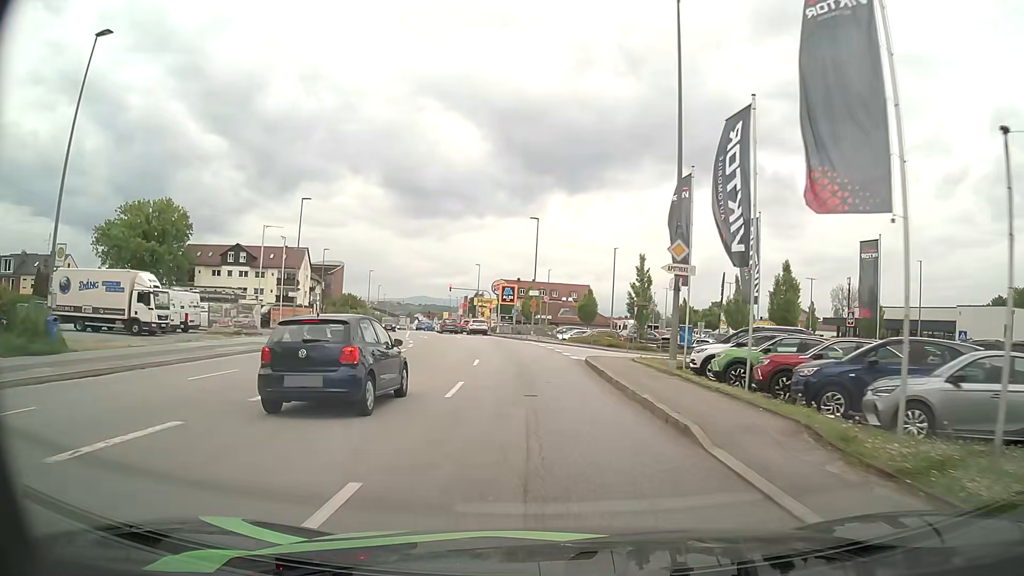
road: tertiary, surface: asphalt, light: Day
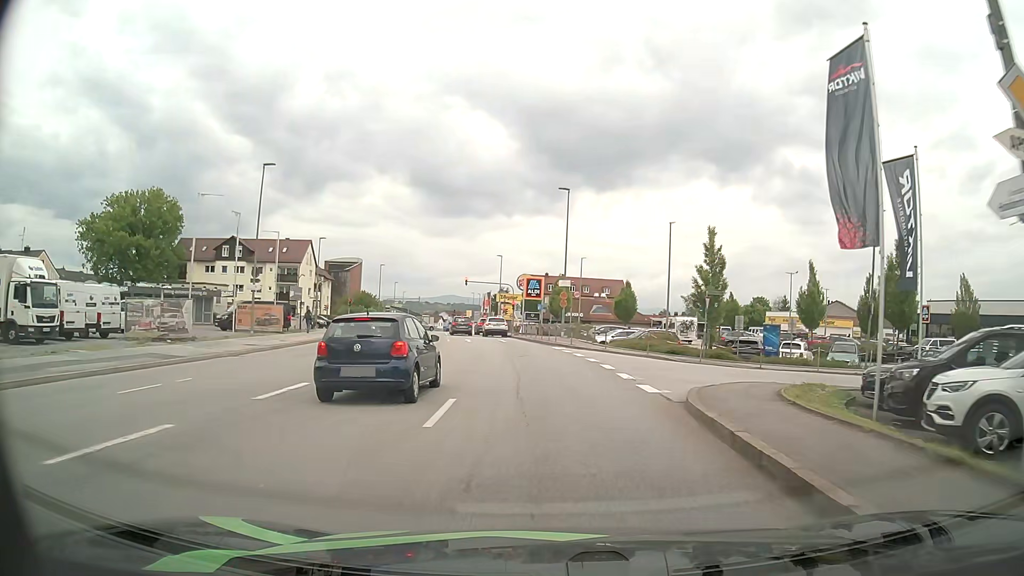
(-0.2, +12.2) m; -2°
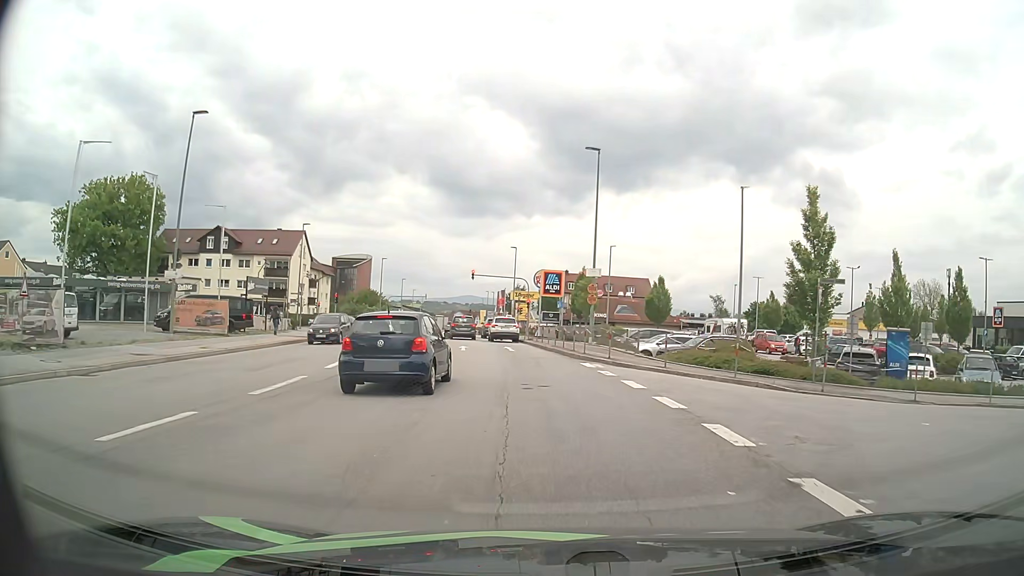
(-0.2, +11.0) m; -2°
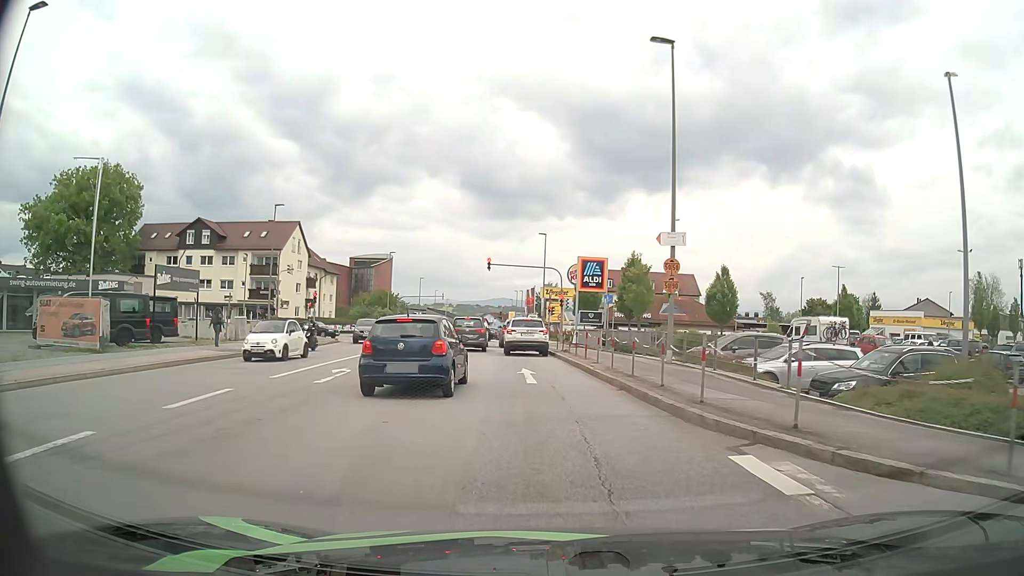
(-0.3, +14.0) m; -3°
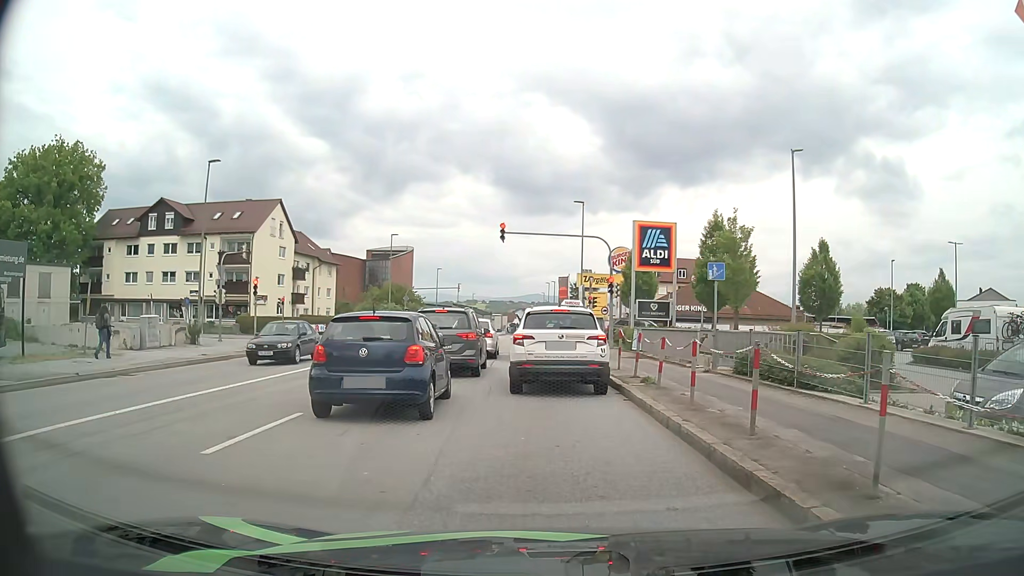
(-0.2, +15.2) m; -2°
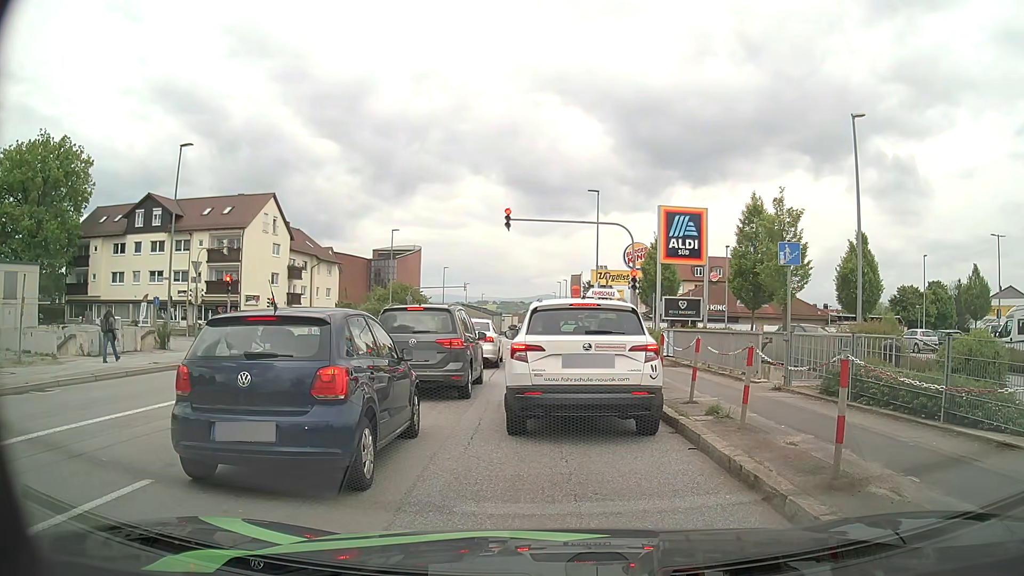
(0.0, +4.2) m; +2°
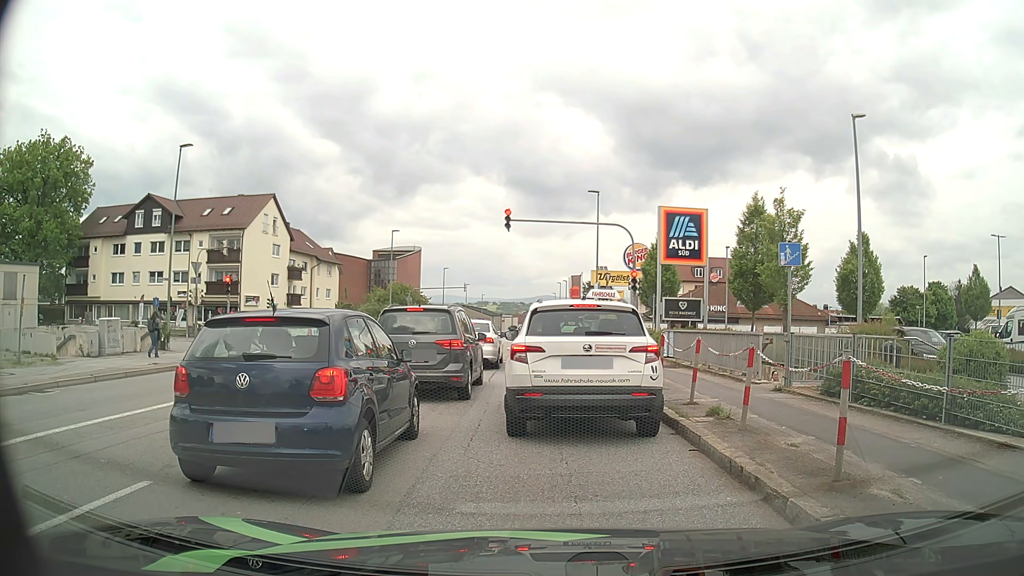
(0.0, +0.1) m; 0°
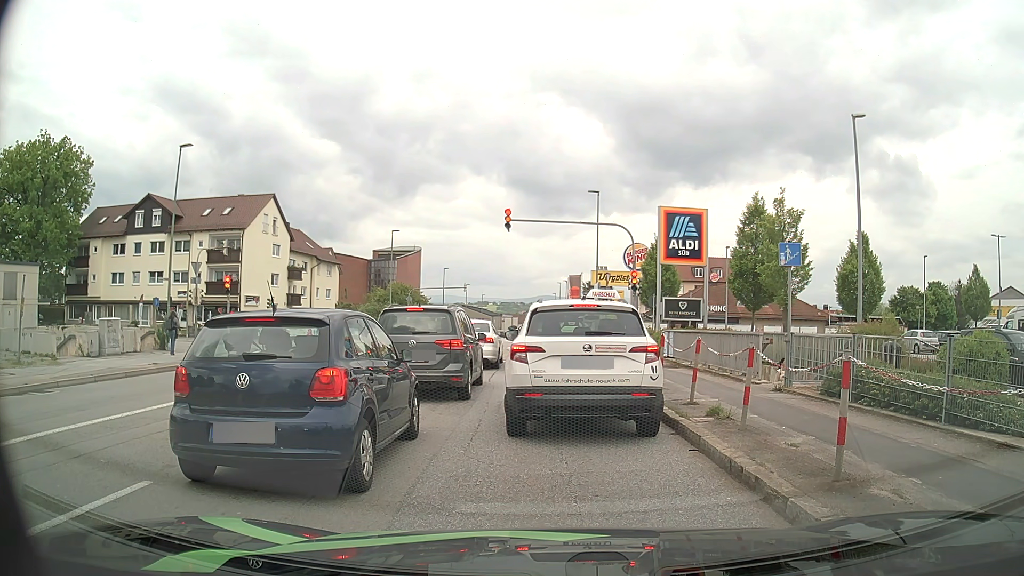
(0.0, 0.0) m; 0°
(0, +10) (-1, +20) (-2, +30) (-2, +40) (-3, +50) (-3, +60) (-4, +70) (-5, +80) (-6, +90) (-7, +100) m
